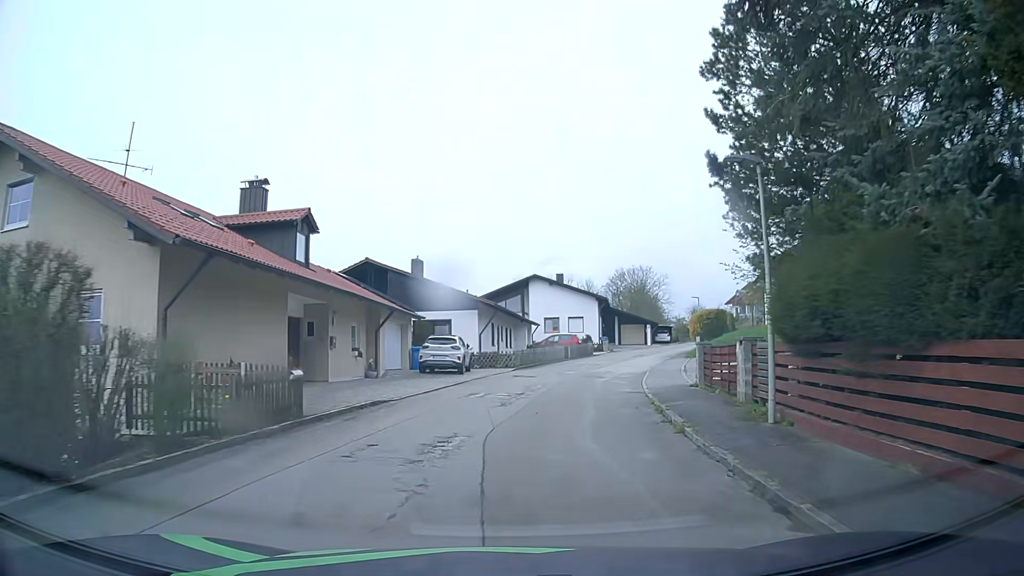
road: residential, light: Day
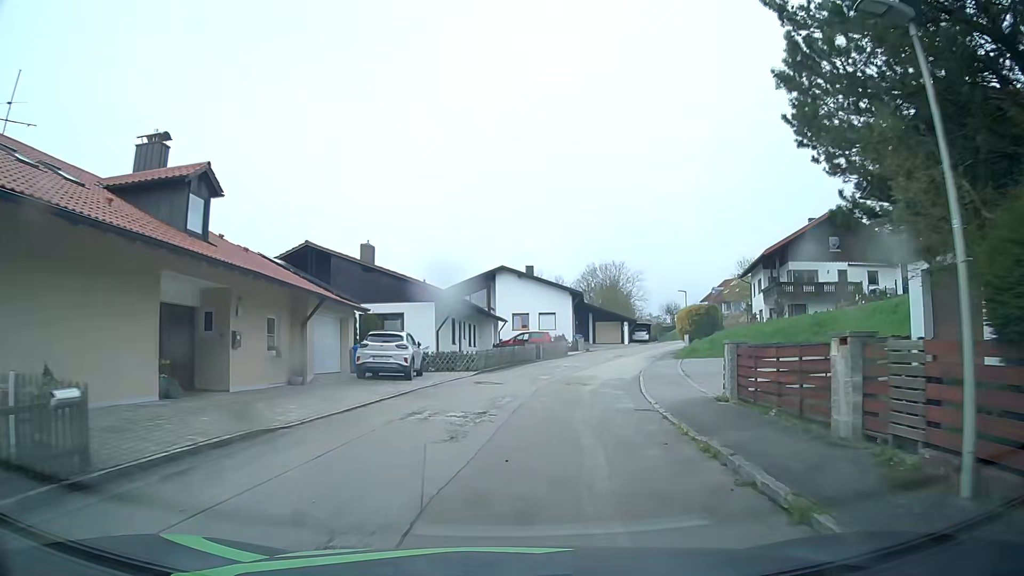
(+0.2, +5.6) m; +3°
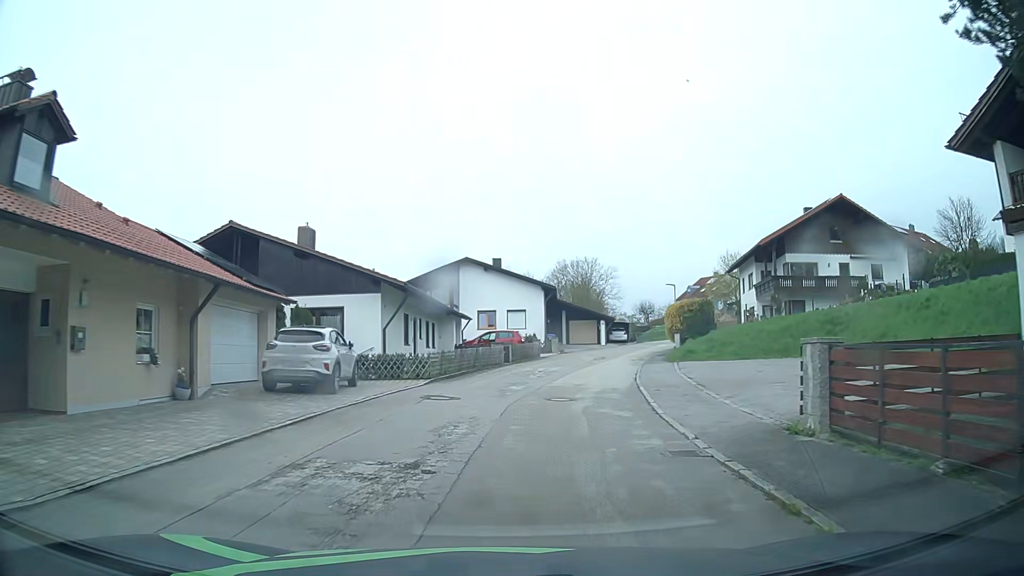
(+0.1, +5.7) m; +2°
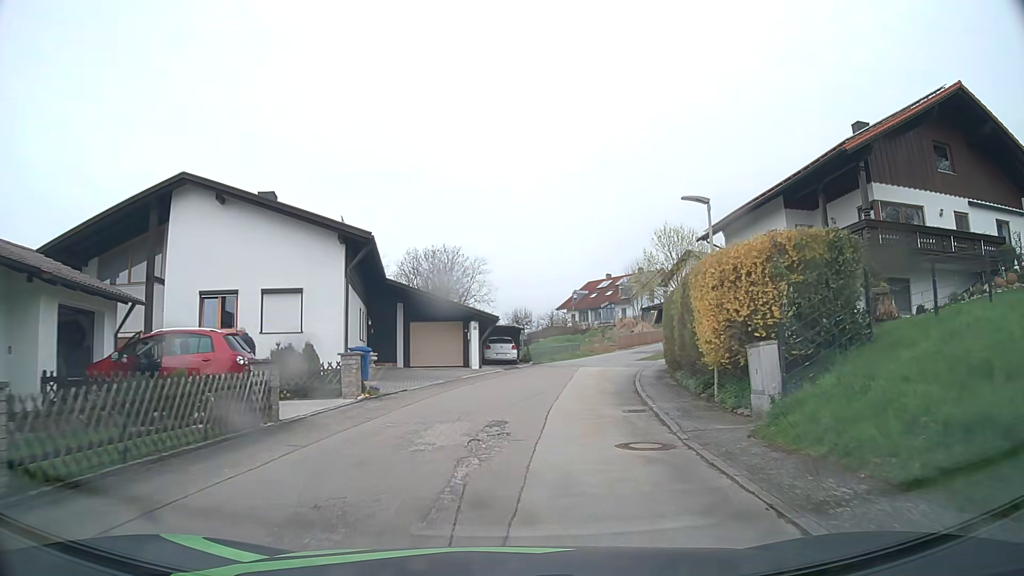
(+3.0, +27.7) m; +11°
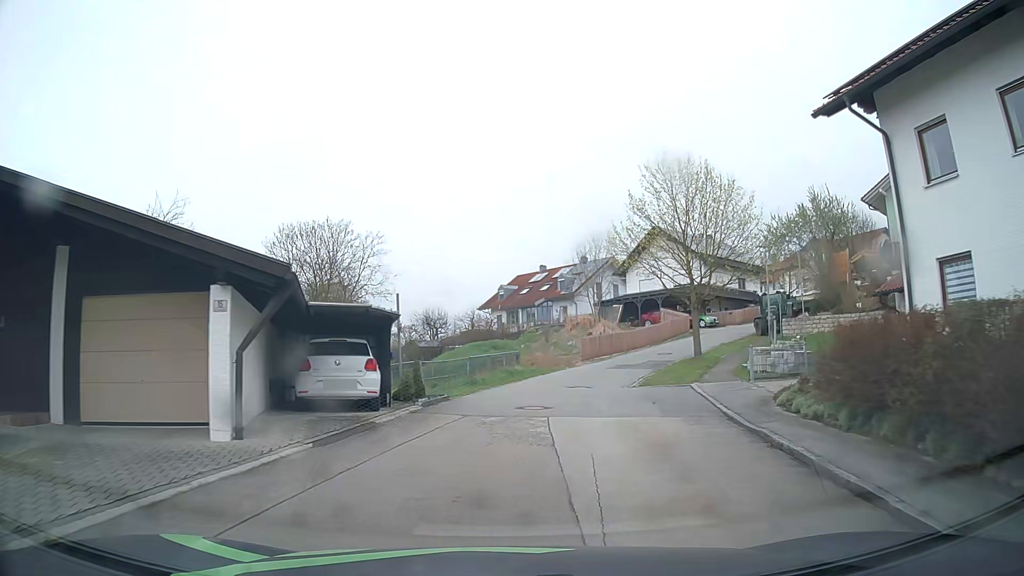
(+1.5, +20.9) m; +7°
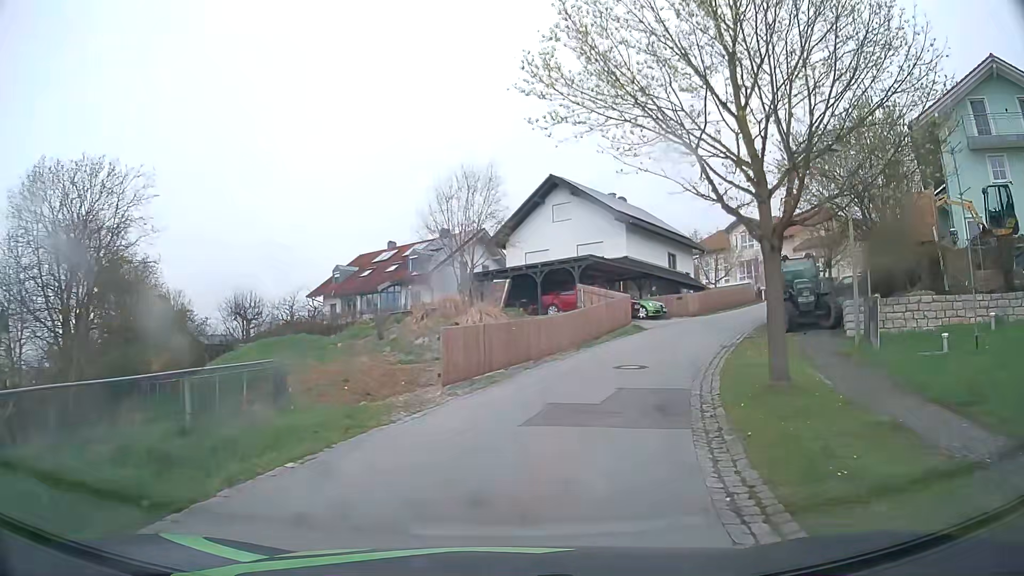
(+1.8, +19.8) m; +12°
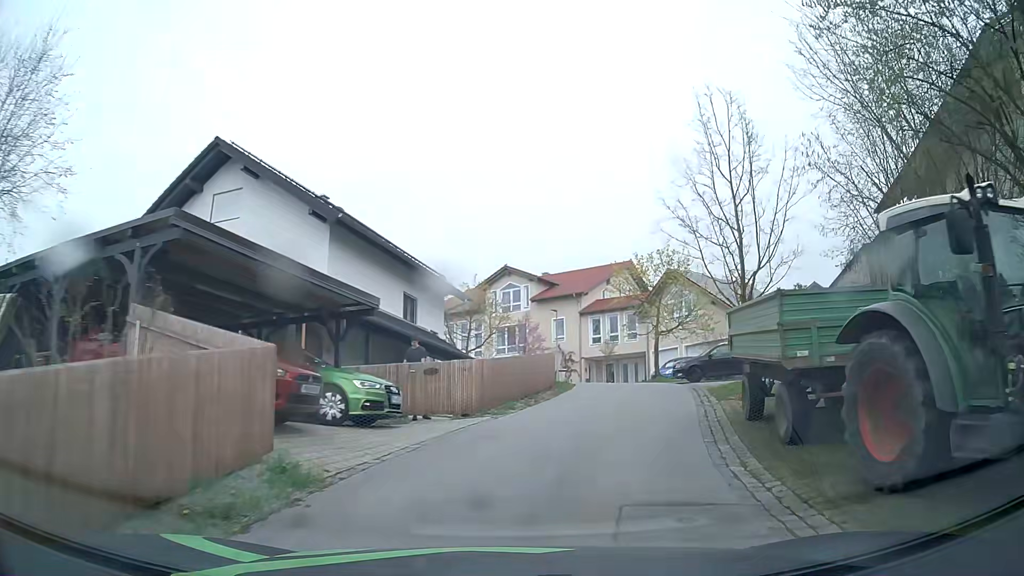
(+3.8, +19.3) m; +23°
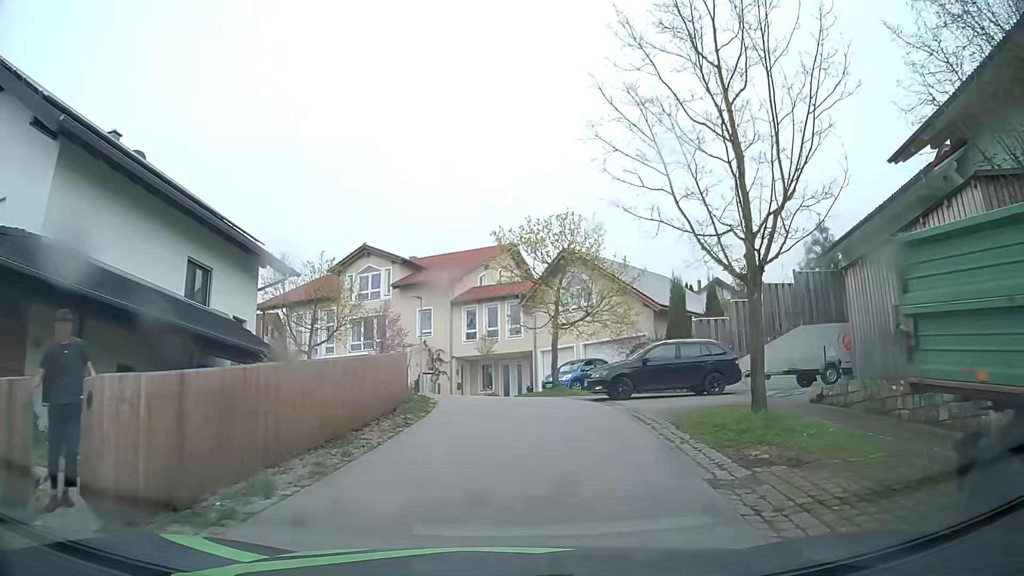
(+0.9, +8.9) m; +12°
(0, +10) (-1, +20) (-5, +29) (-14, +34) (-23, +36) (-33, +38) (-43, +40) (-53, +41) (-63, +44) (-72, +47) m
